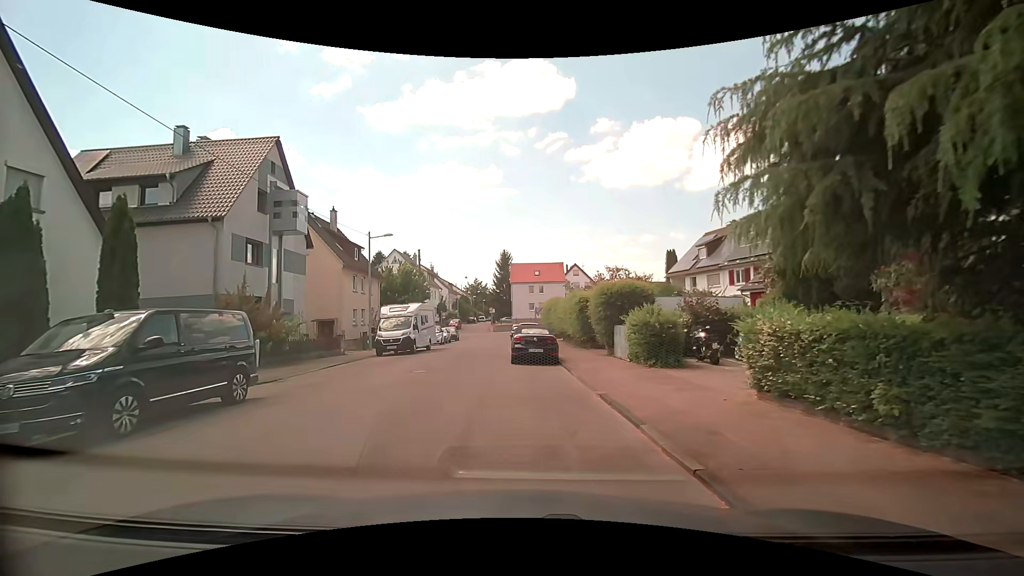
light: Day
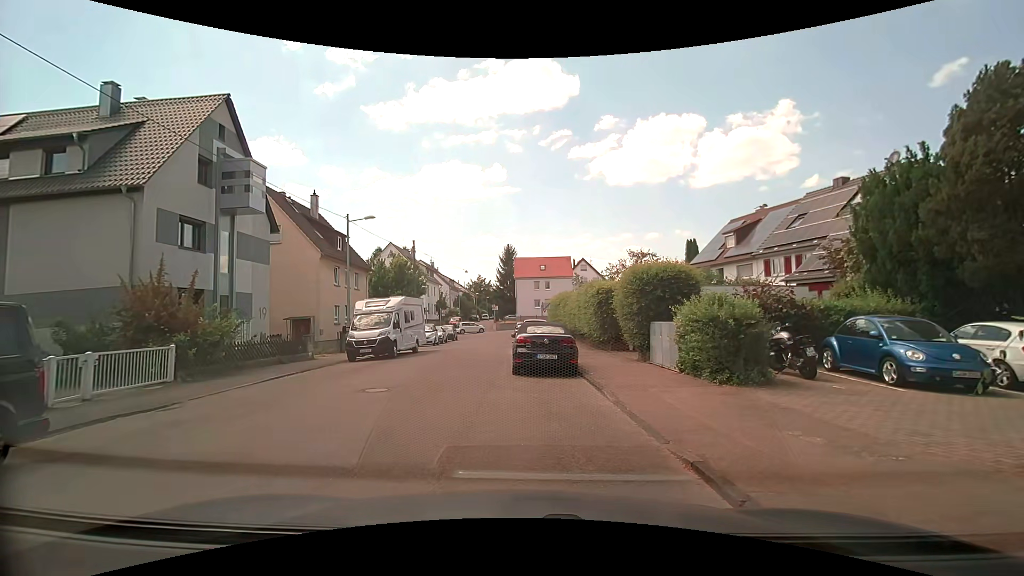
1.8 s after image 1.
(-0.1, +4.9) m; +1°
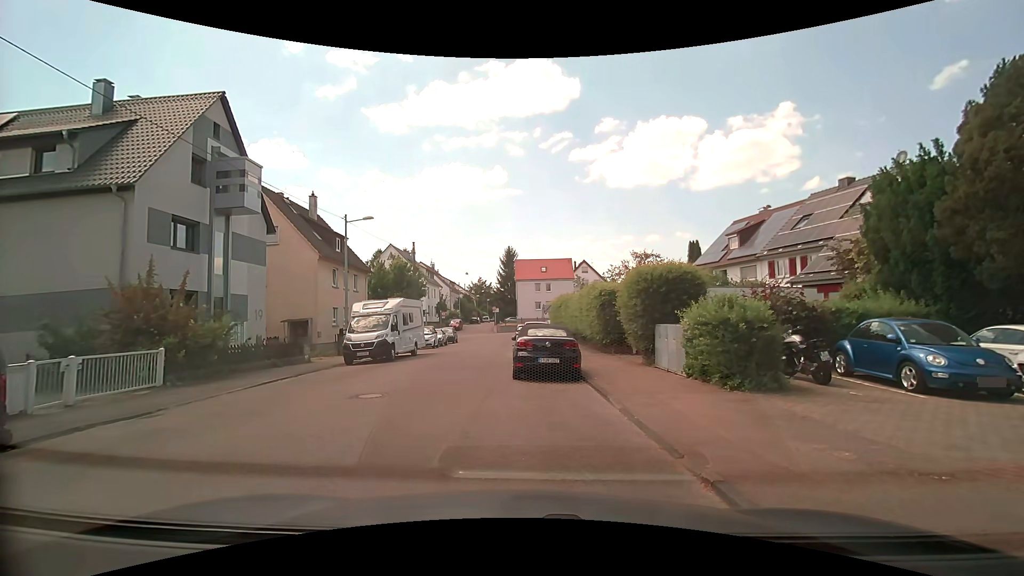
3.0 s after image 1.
(0.0, +0.5) m; 0°
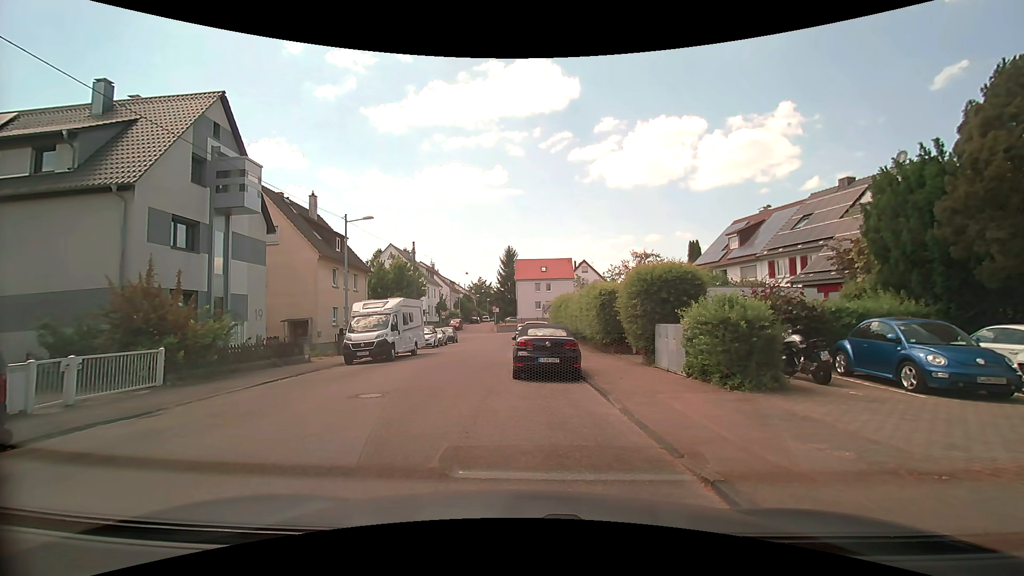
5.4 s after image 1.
(0.0, +0.1) m; 0°
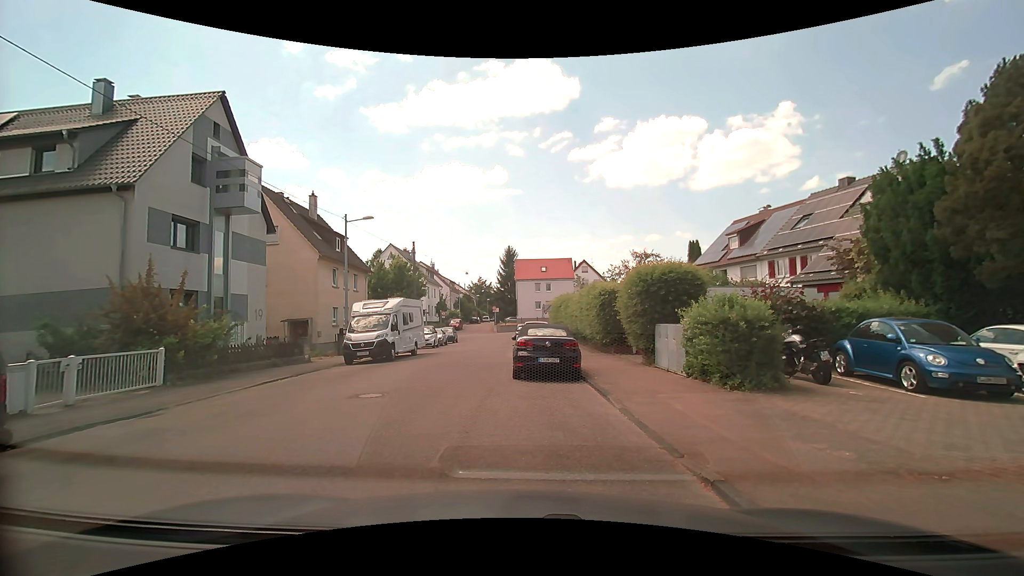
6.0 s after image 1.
(0.0, 0.0) m; 0°
